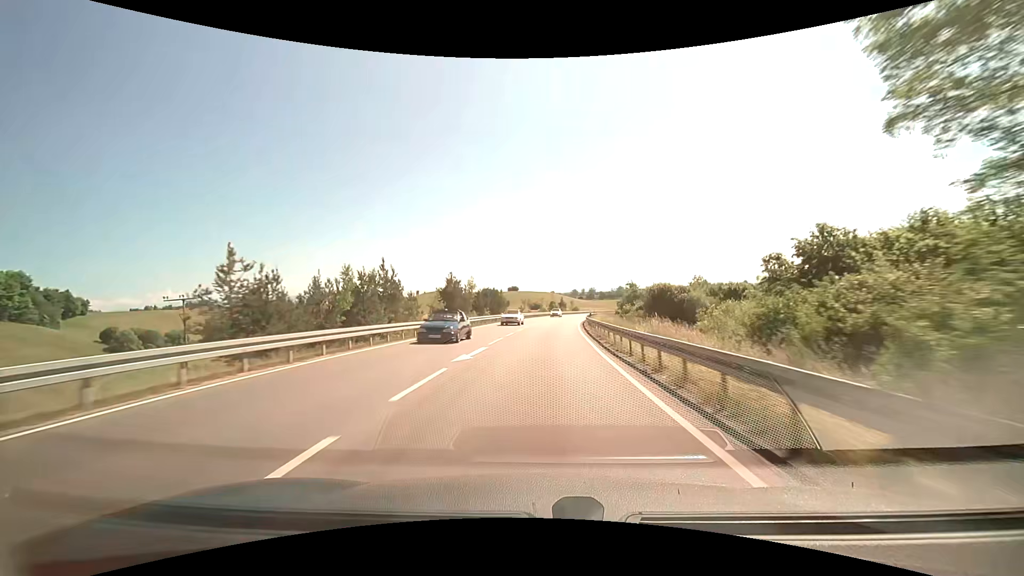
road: primary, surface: asphalt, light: Day
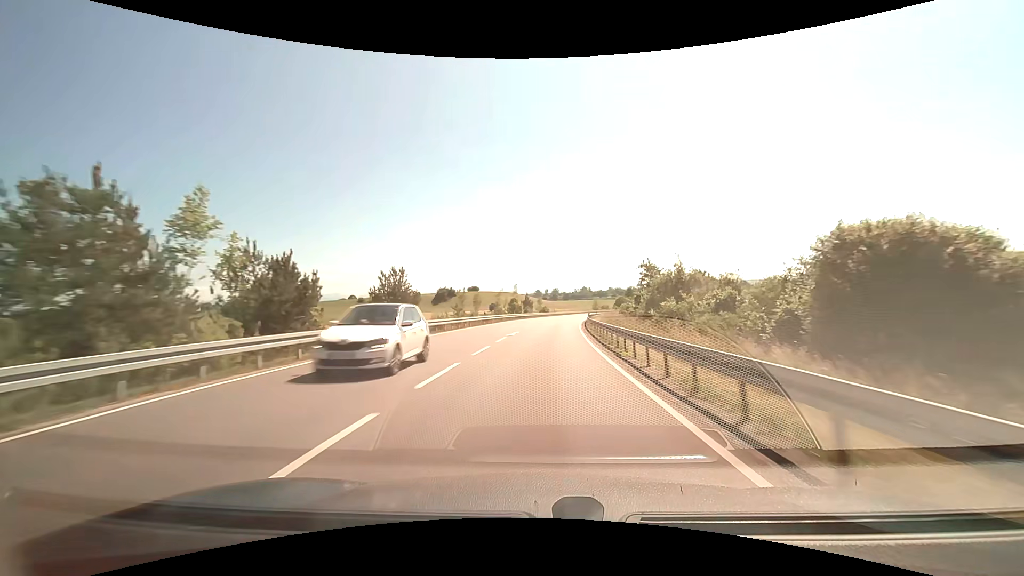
(+1.0, +41.1) m; +3°
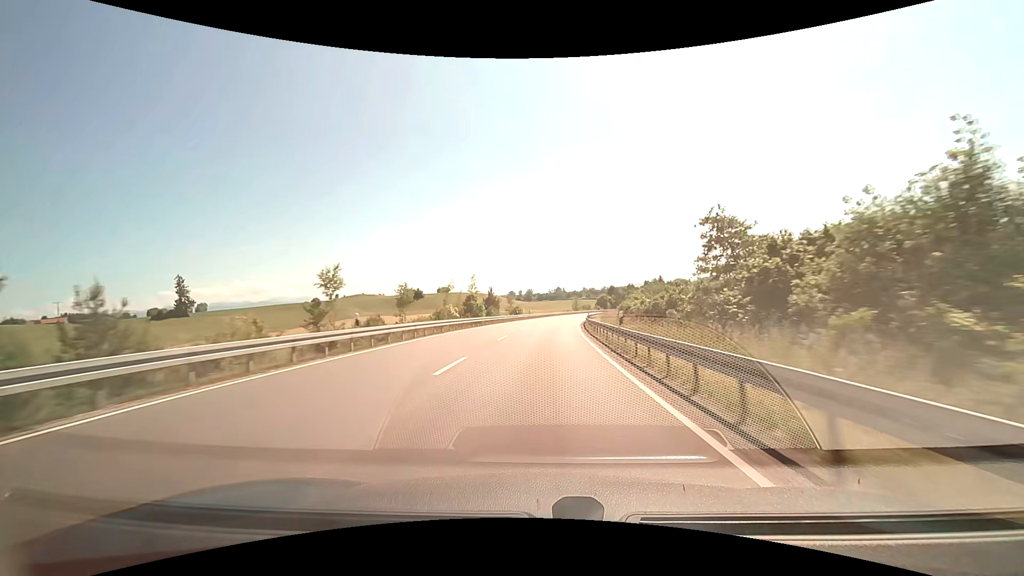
(-0.3, +28.2) m; 0°
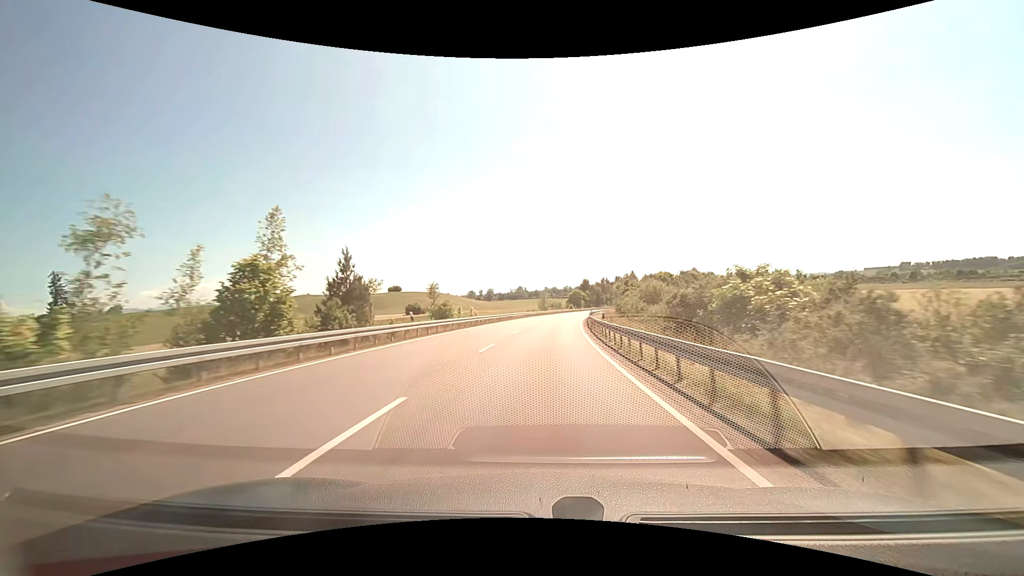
(+2.2, +43.2) m; +6°
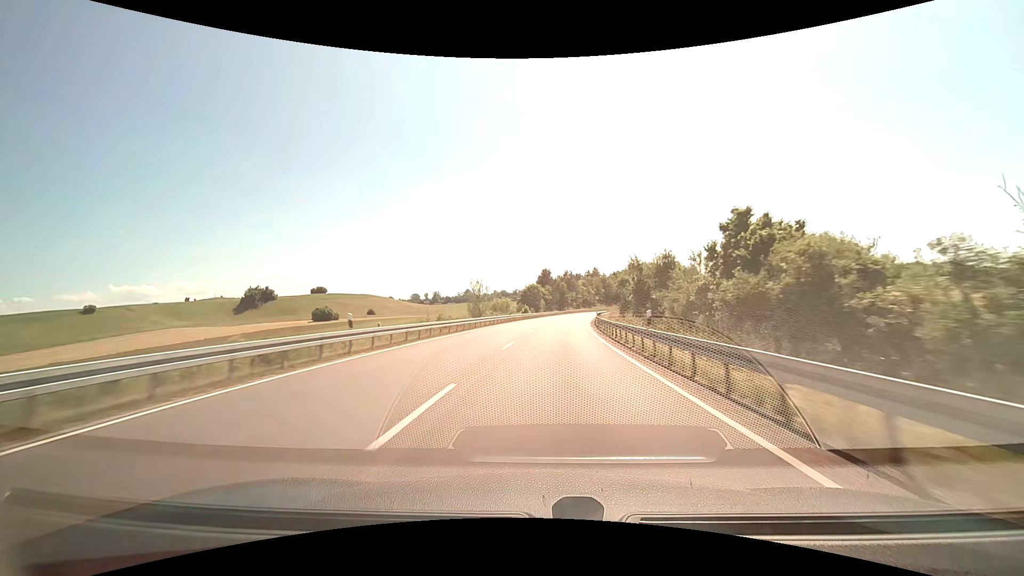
(+3.3, +59.4) m; +5°
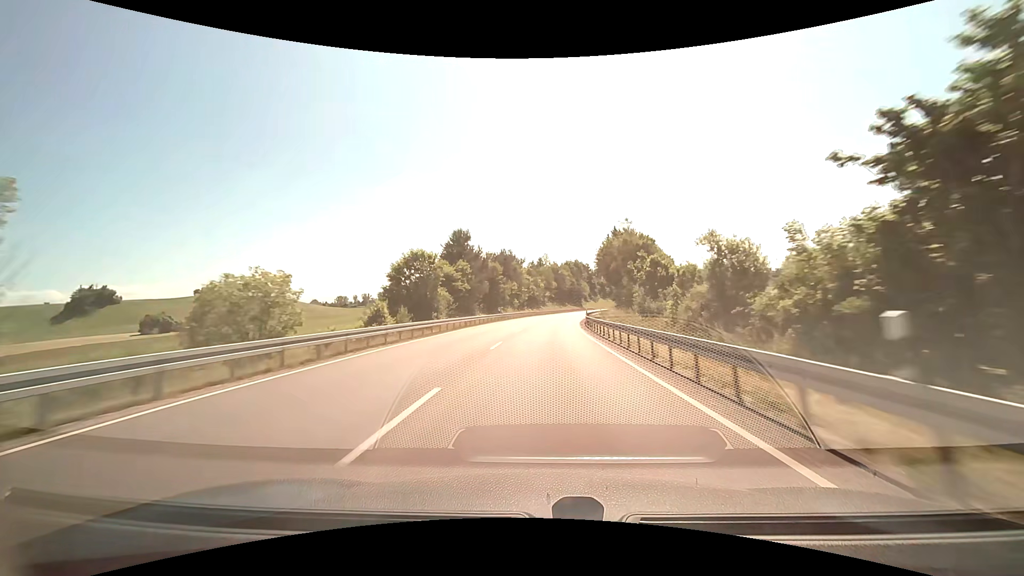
(+4.1, +61.1) m; +8°
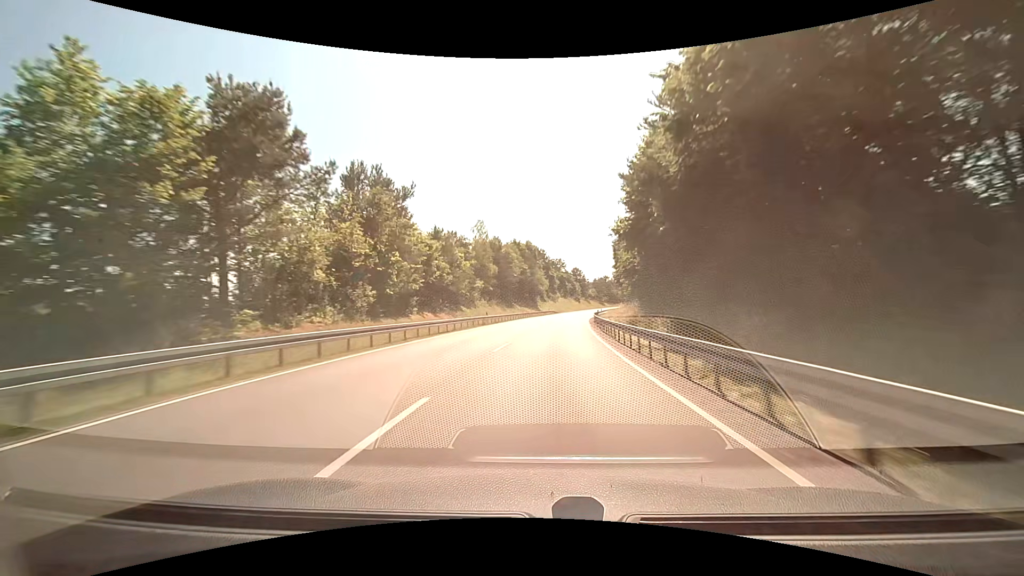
(+1.8, +61.7) m; +5°
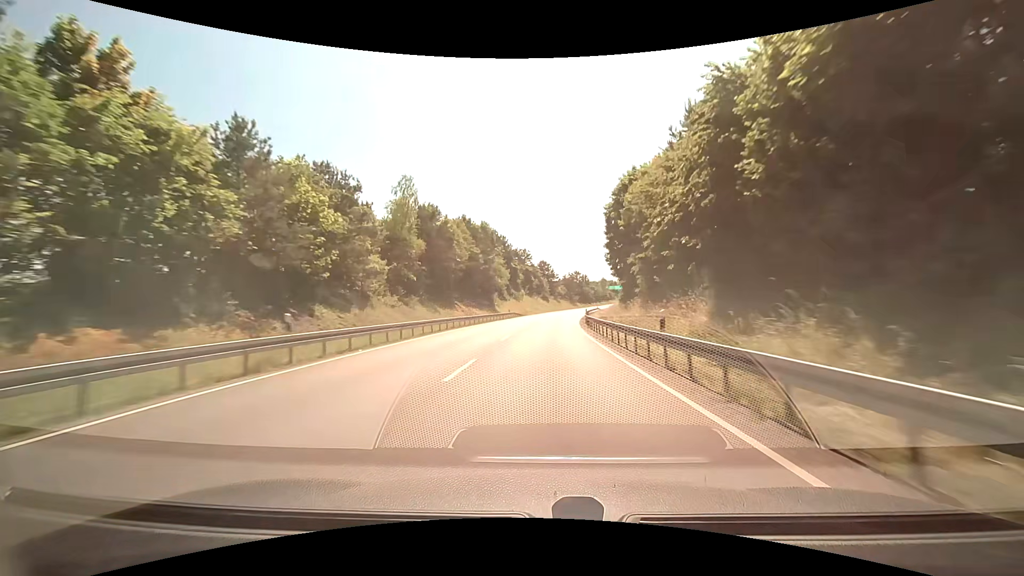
(+1.6, +30.7) m; +6°
(0, +10) (0, +20) (+1, +30) (+1, +40) (+1, +50) (+2, +60) (+3, +70) (+4, +80) (+5, +90) (+6, +100) m
